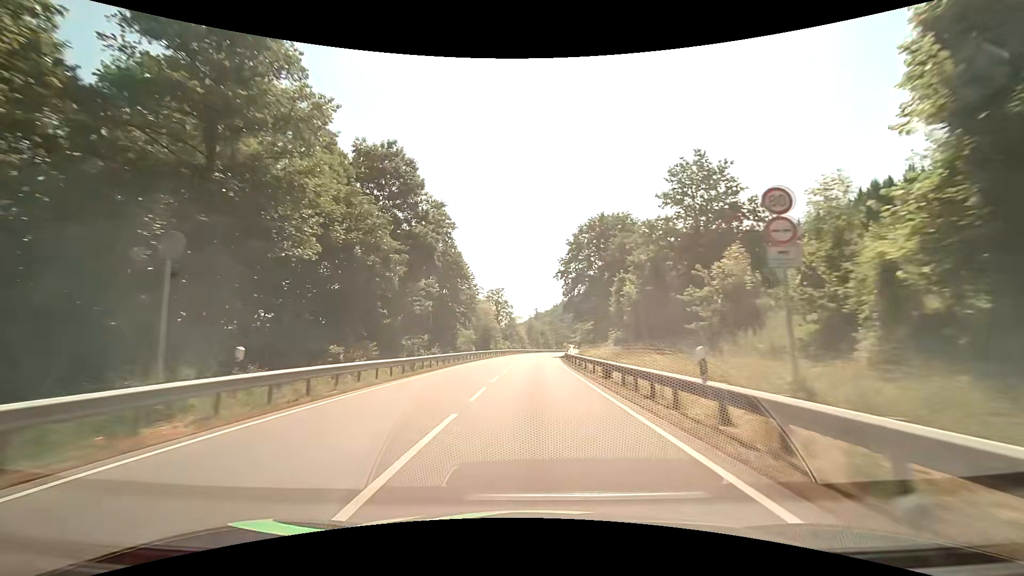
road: primary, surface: asphalt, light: Day
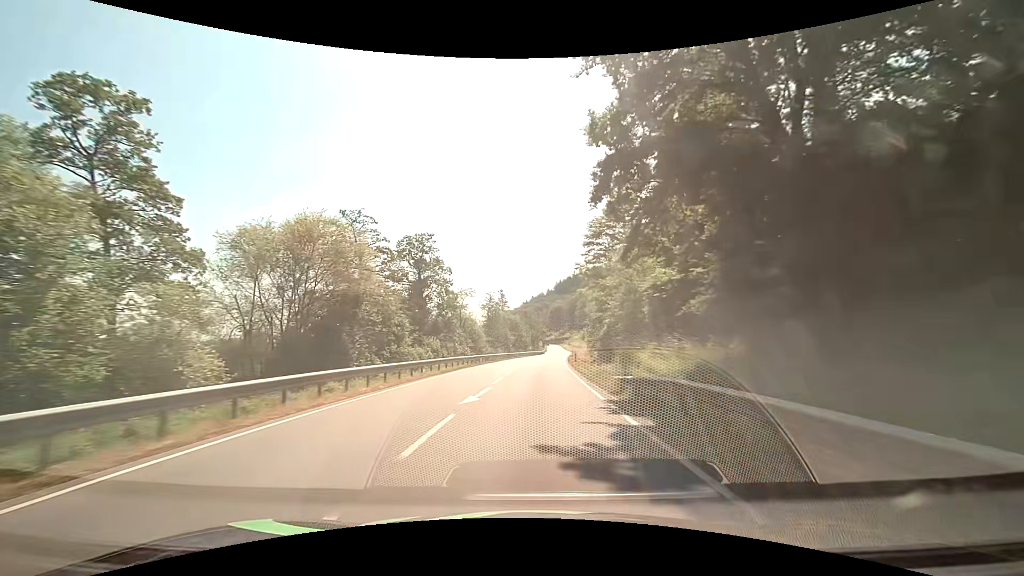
(+1.2, +59.4) m; +3°
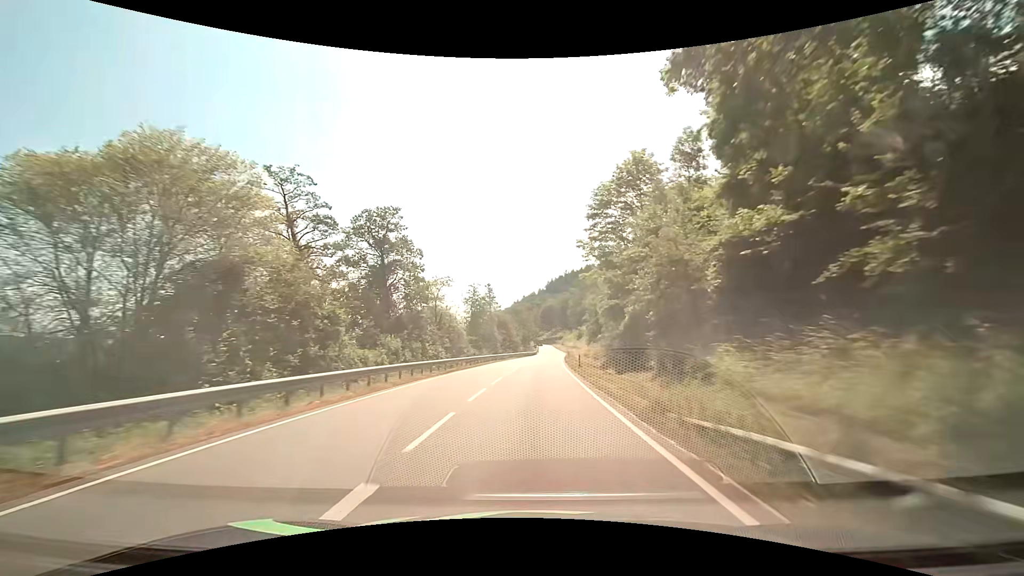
(+0.1, +11.7) m; +1°
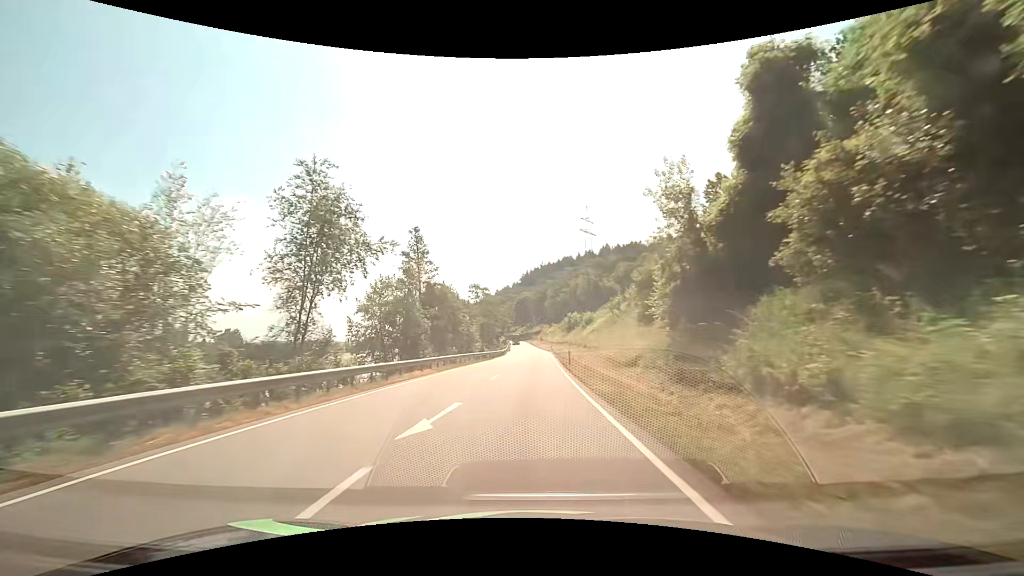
(+1.3, +47.0) m; +3°
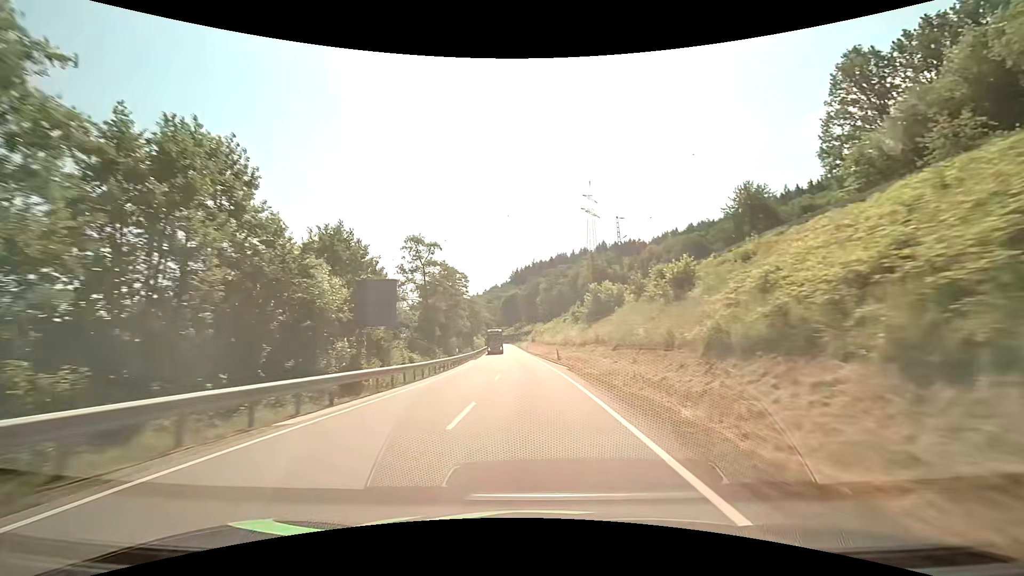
(+0.4, +47.7) m; +1°
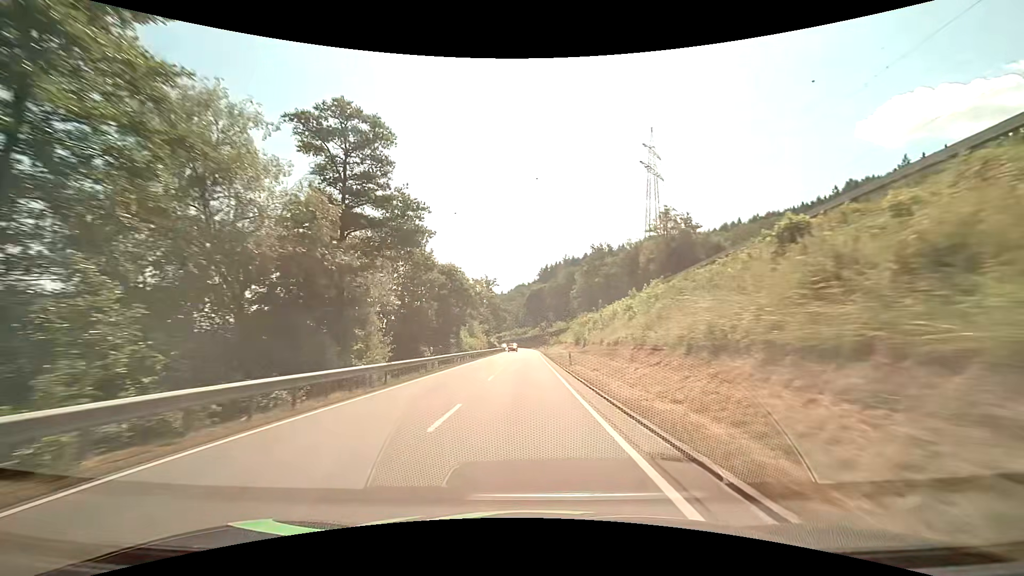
(-1.1, +60.0) m; -3°
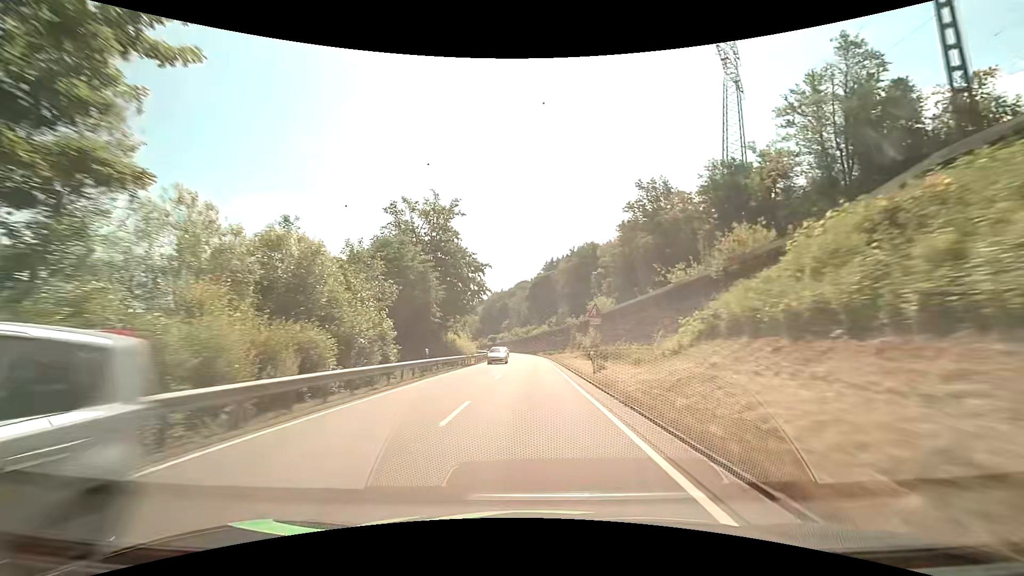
(-0.2, +59.3) m; 0°
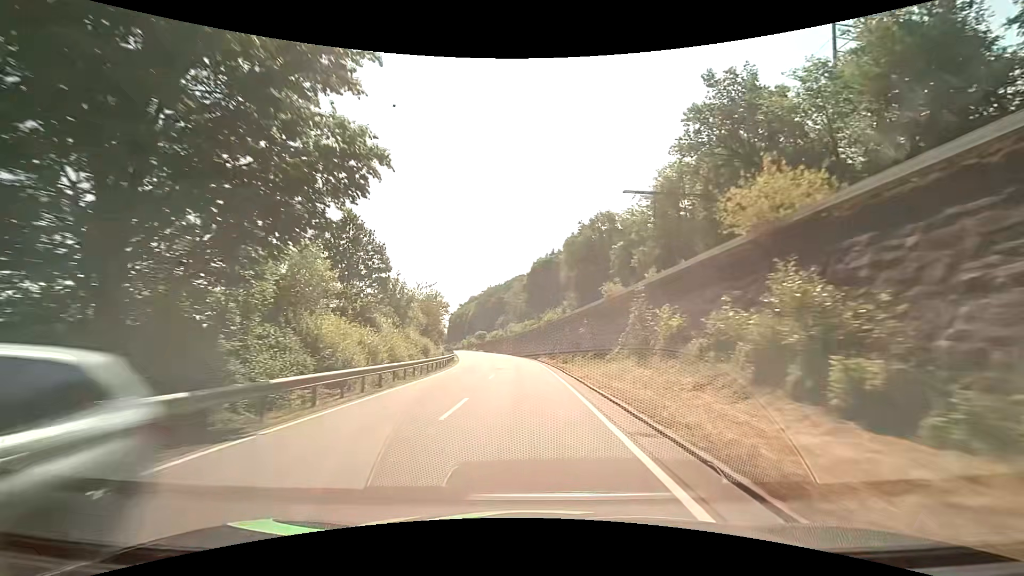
(+0.2, +35.0) m; 0°
(0, +10) (0, +20) (0, +30) (-1, +40) (-1, +50) (-3, +60) (-4, +70) (-6, +80) (-7, +90) (-9, +99) m
